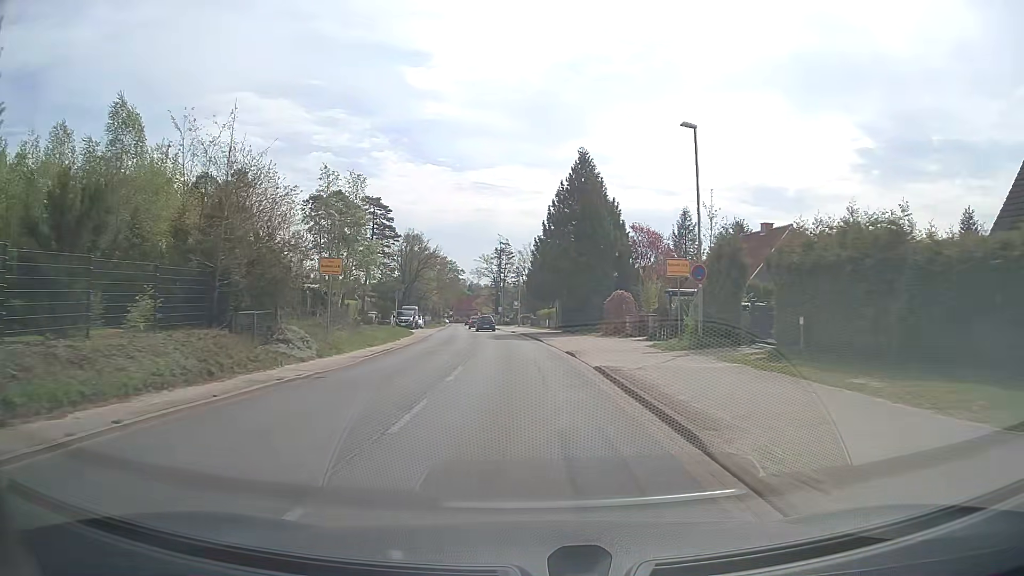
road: tertiary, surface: asphalt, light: Day
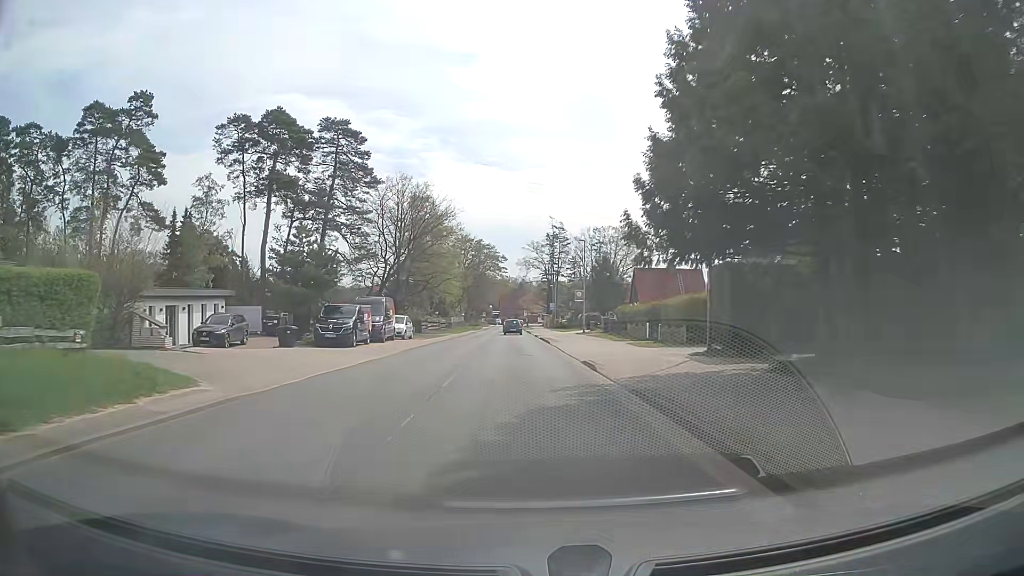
(-1.4, +38.2) m; -4°
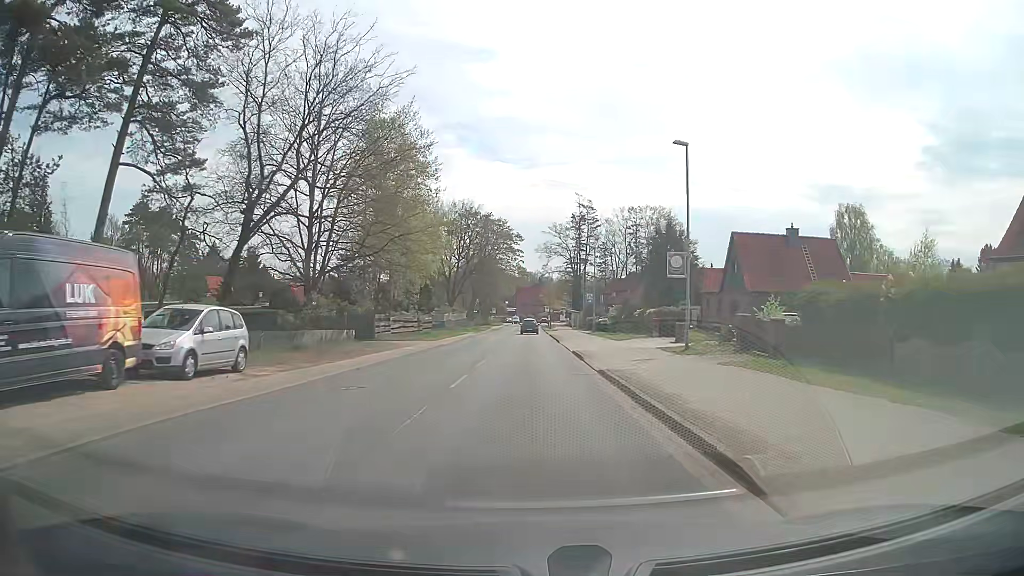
(-0.7, +30.6) m; -2°
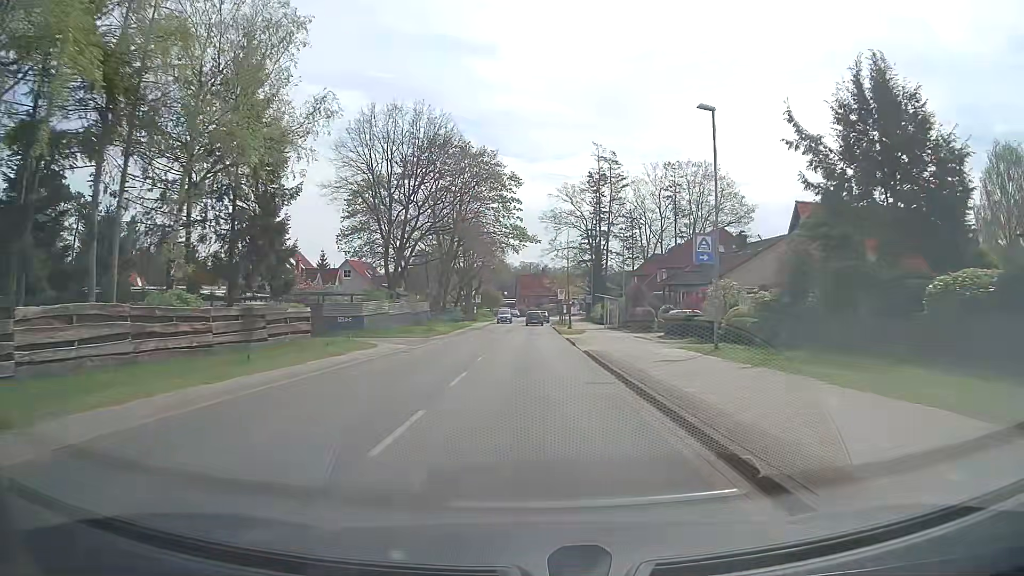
(0.0, +38.4) m; 0°
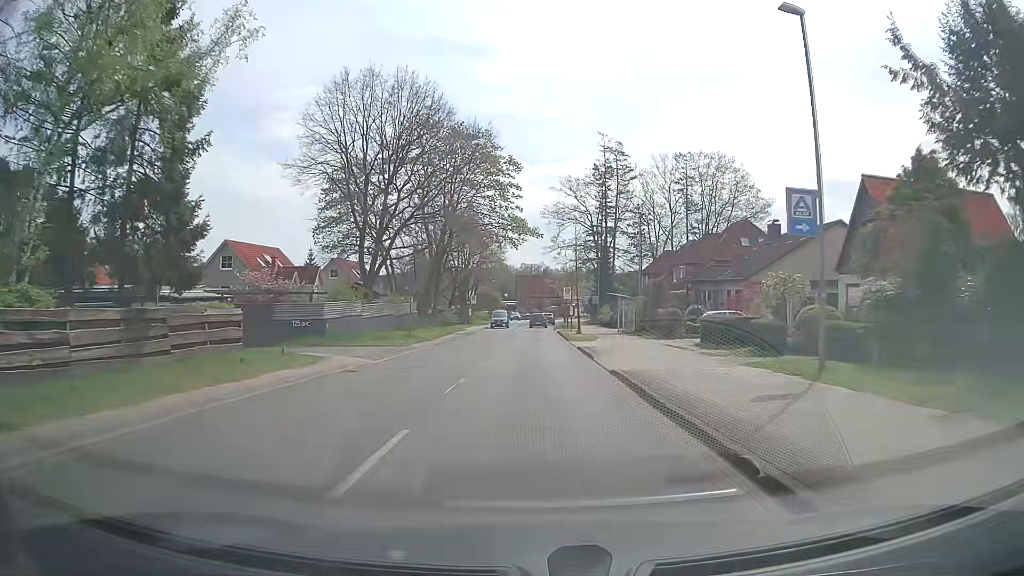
(0.0, +7.7) m; 0°
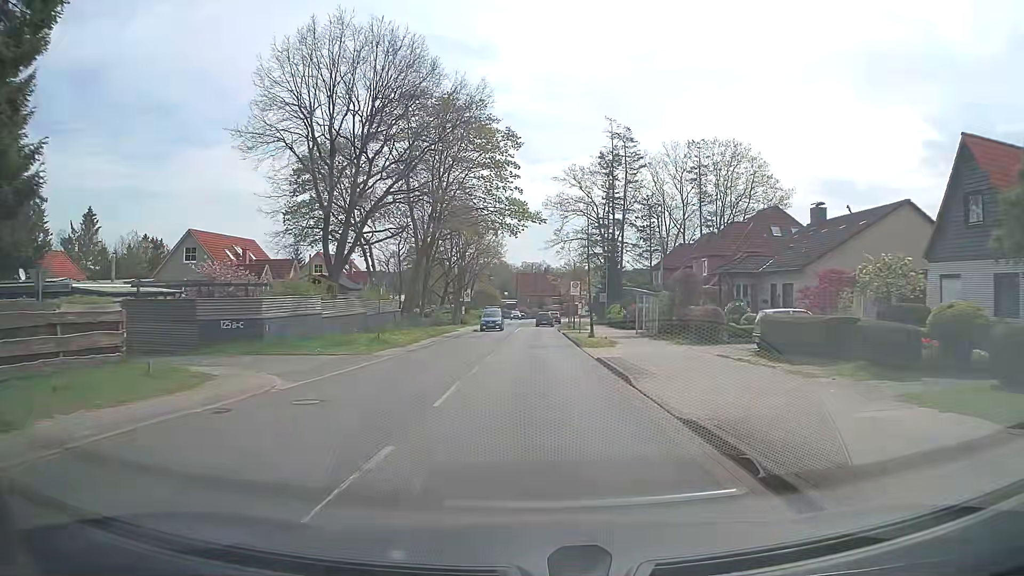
(0.0, +7.7) m; 0°
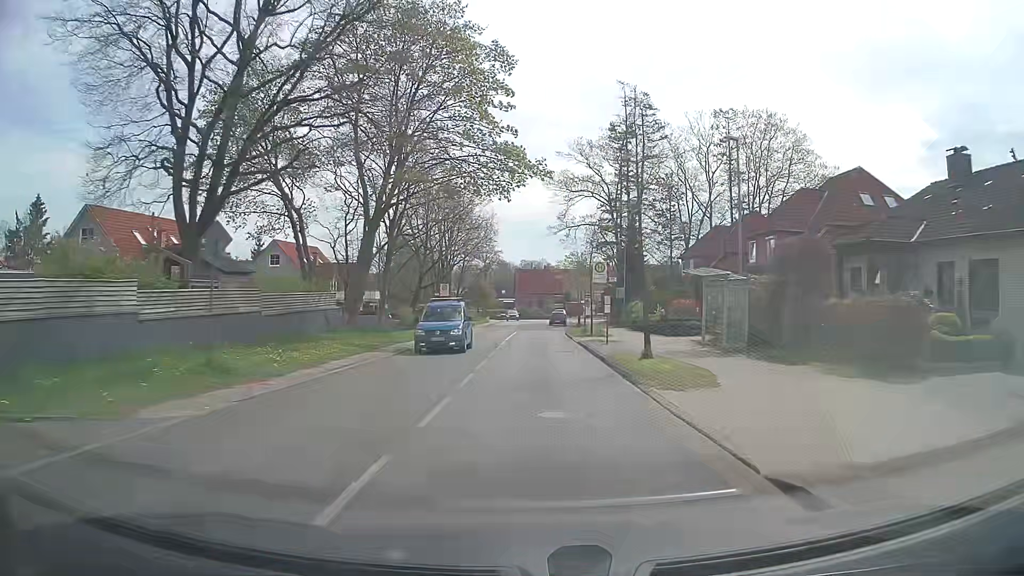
(-0.1, +15.3) m; -1°
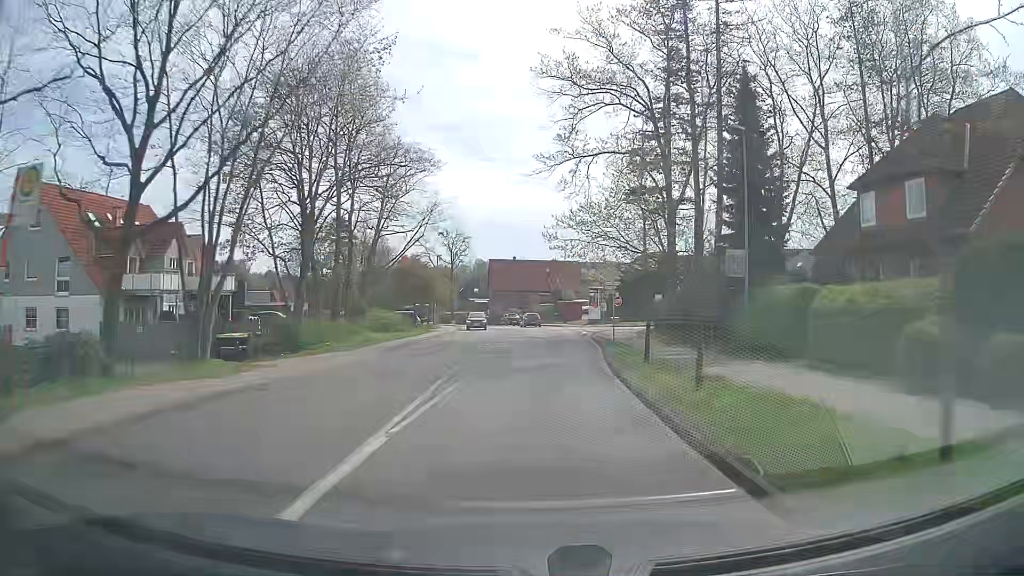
(+0.6, +38.1) m; +2°
(0, +10) (+1, +20) (+1, +30) (+2, +40) (+2, +50) (+2, +60) (+1, +70) (-1, +80) (-3, +90) (-6, +99) m
